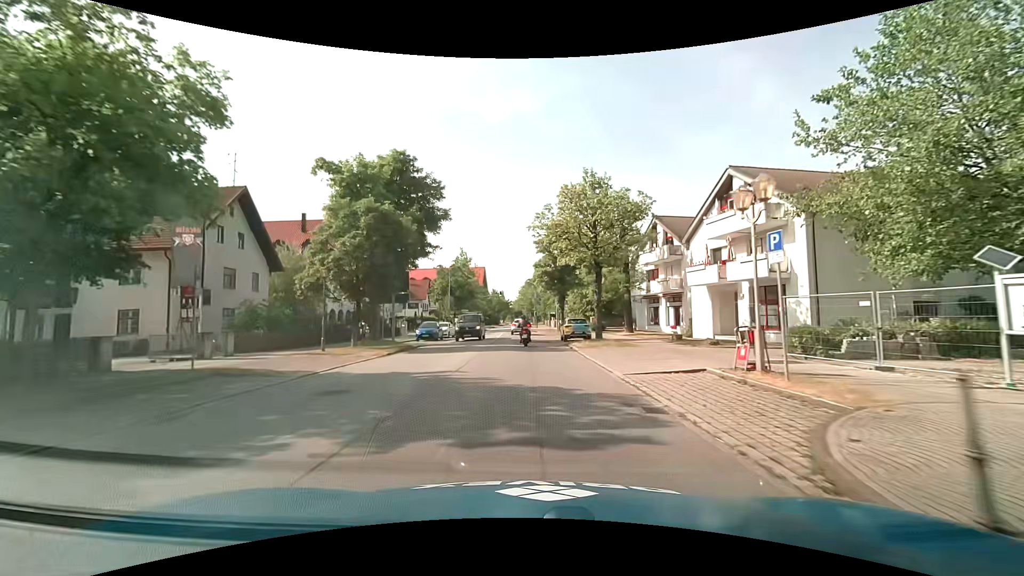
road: secondary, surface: asphalt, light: Day
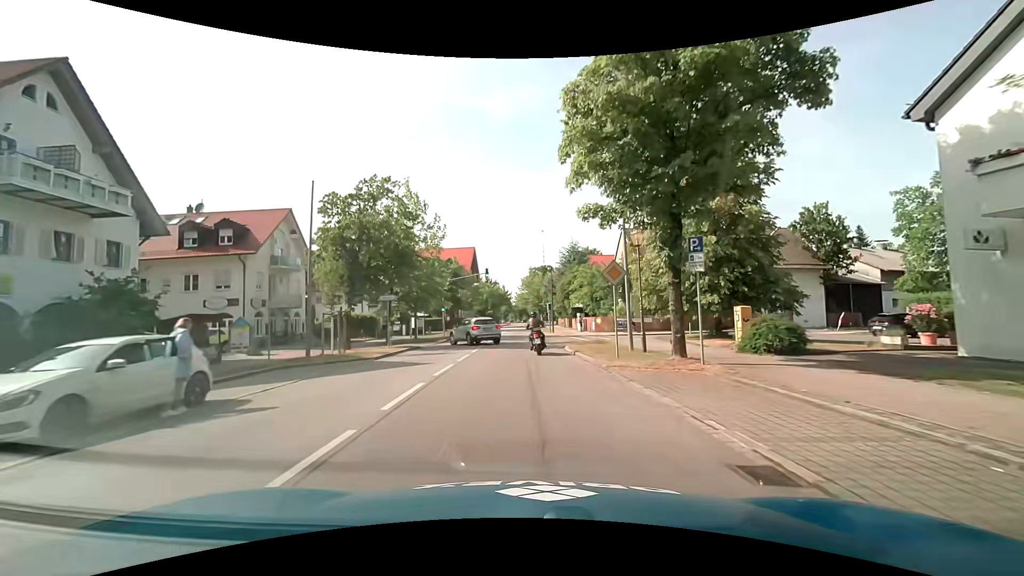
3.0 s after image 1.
(-0.3, +37.3) m; 0°
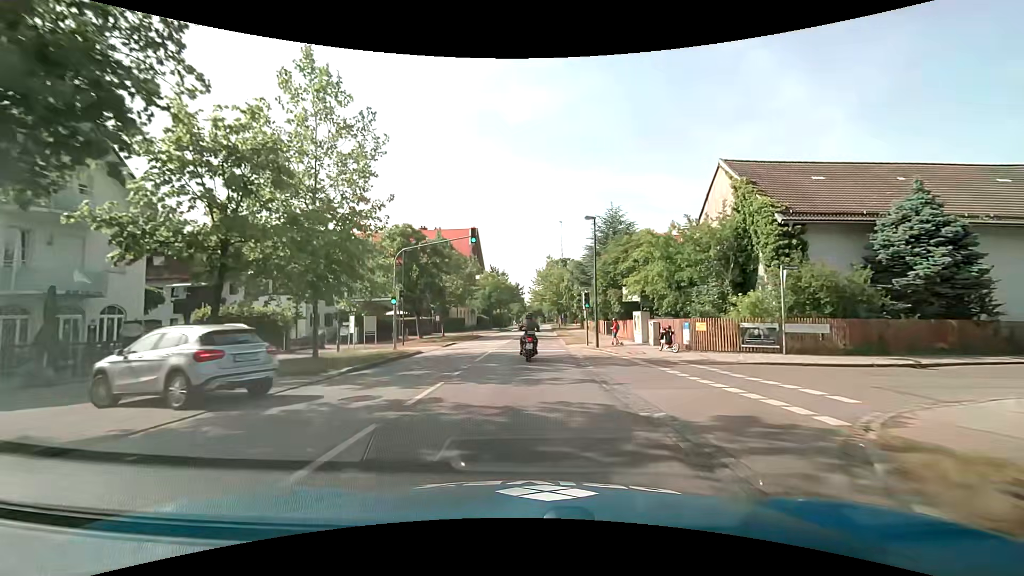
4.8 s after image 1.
(-0.3, +21.9) m; -2°
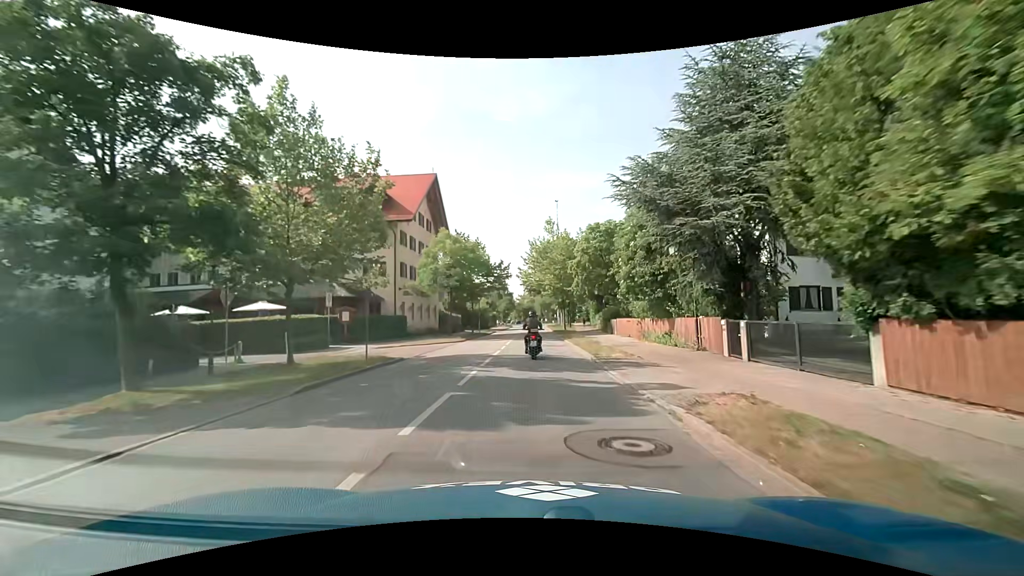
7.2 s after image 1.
(+0.2, +29.8) m; +2°
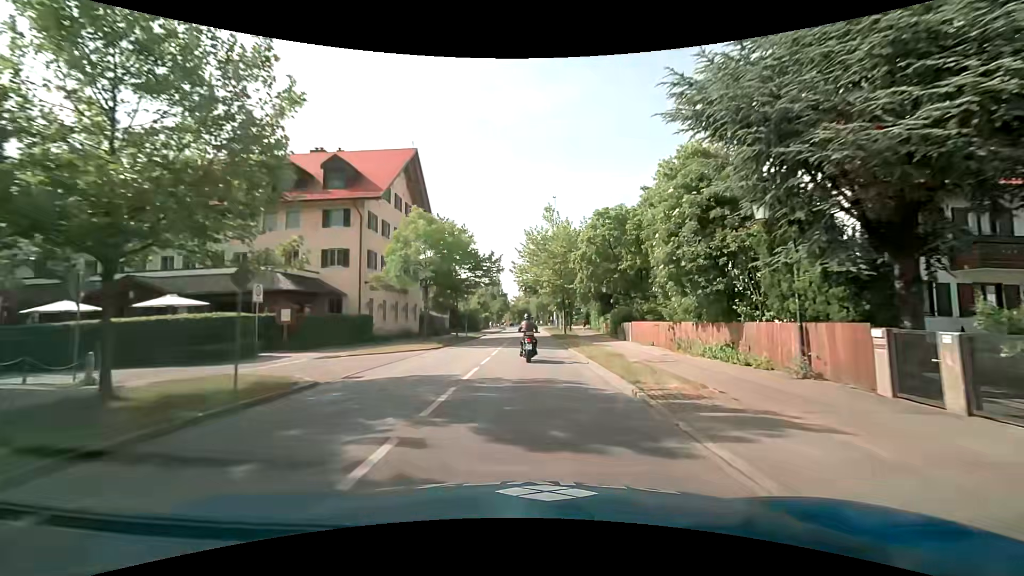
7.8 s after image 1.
(0.0, +7.6) m; +1°
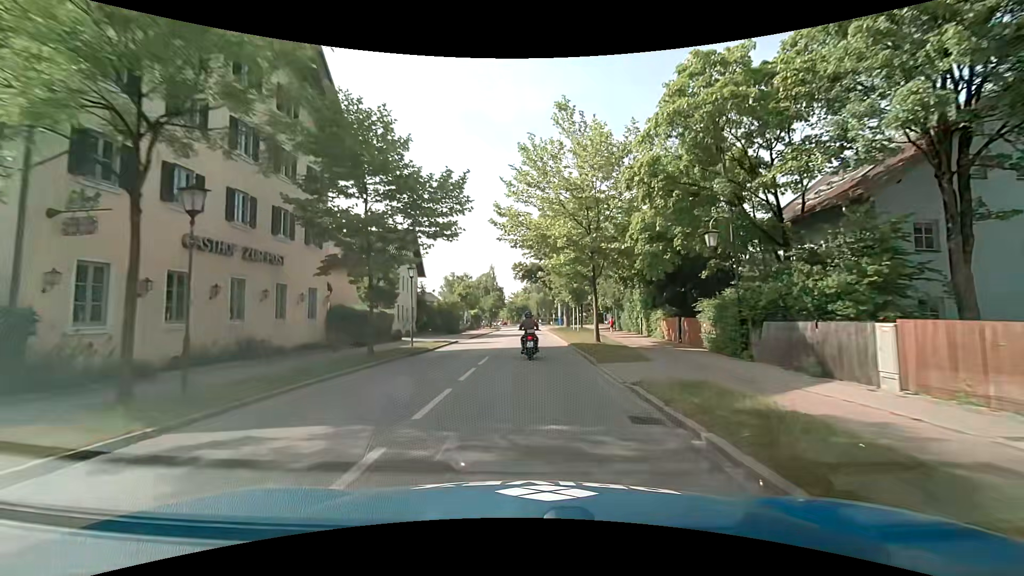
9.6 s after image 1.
(0.0, +22.8) m; 0°
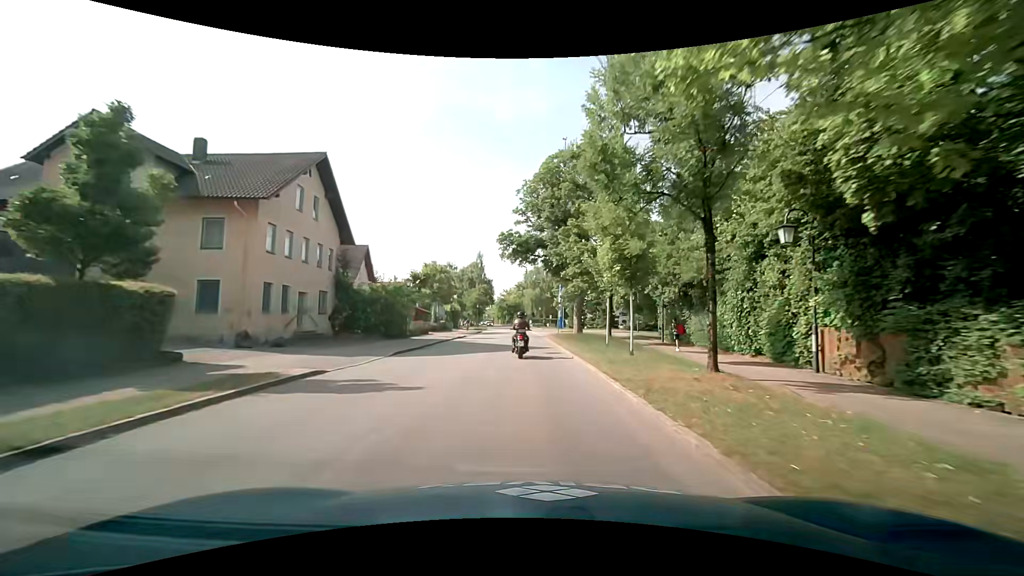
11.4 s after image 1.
(0.0, +22.6) m; +1°
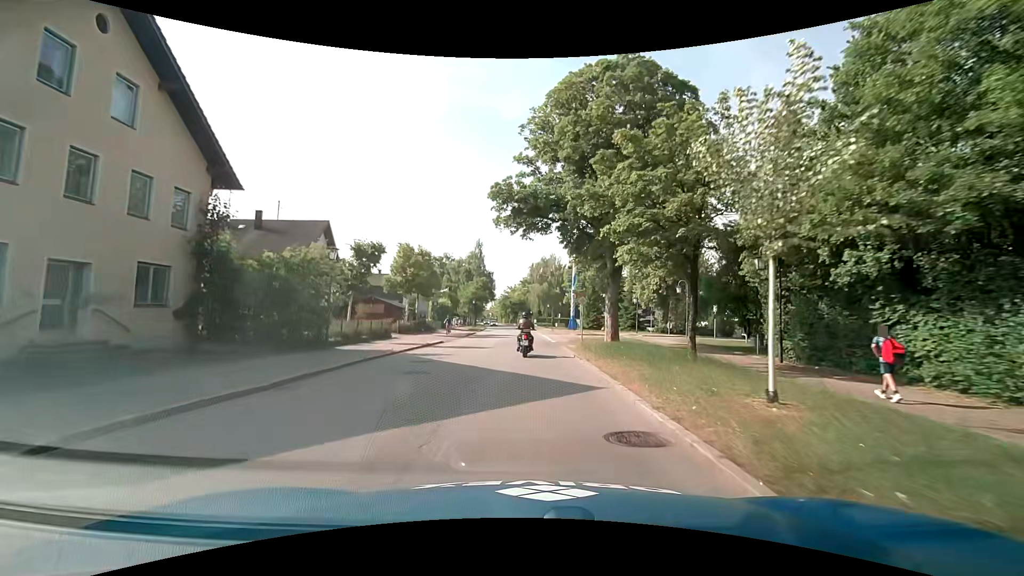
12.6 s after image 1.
(-0.1, +15.1) m; 0°
(0, +10) (0, +20) (0, +30) (0, +40) (-1, +50) (-1, +60) (-2, +70) (-2, +80) (-3, +90) (-4, +100) m
